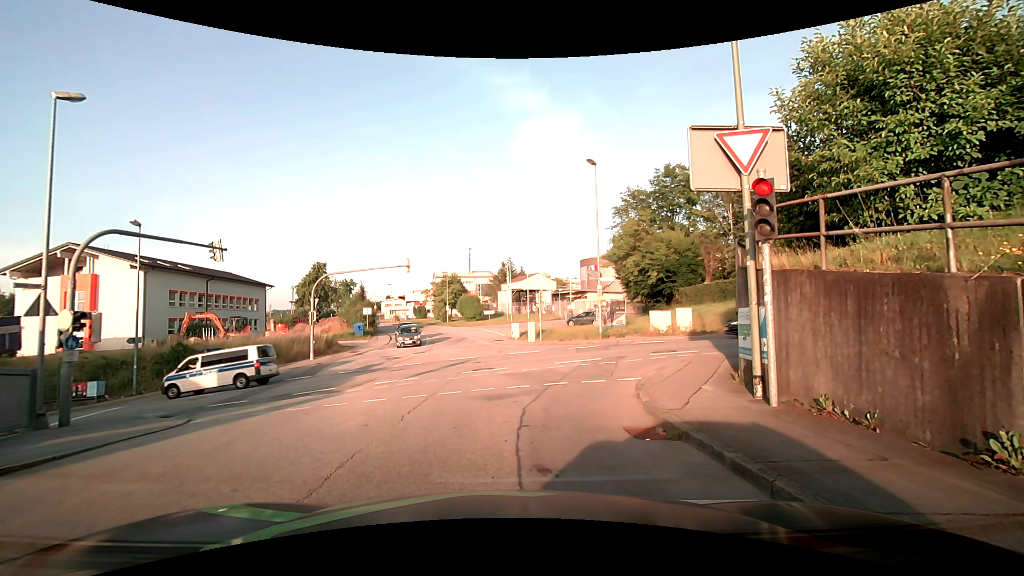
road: residential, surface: asphalt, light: Day
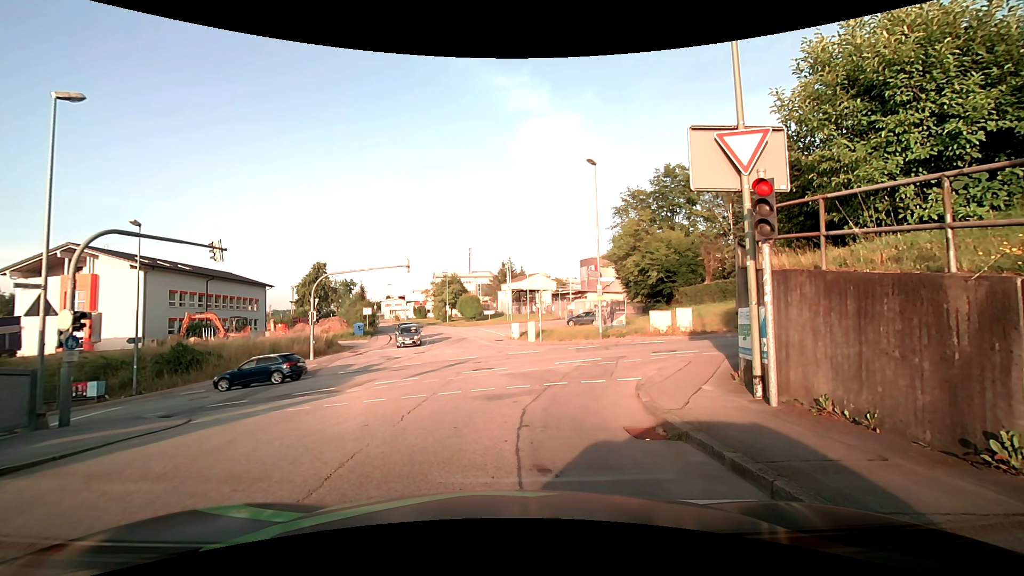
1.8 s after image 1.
(0.0, 0.0) m; 0°
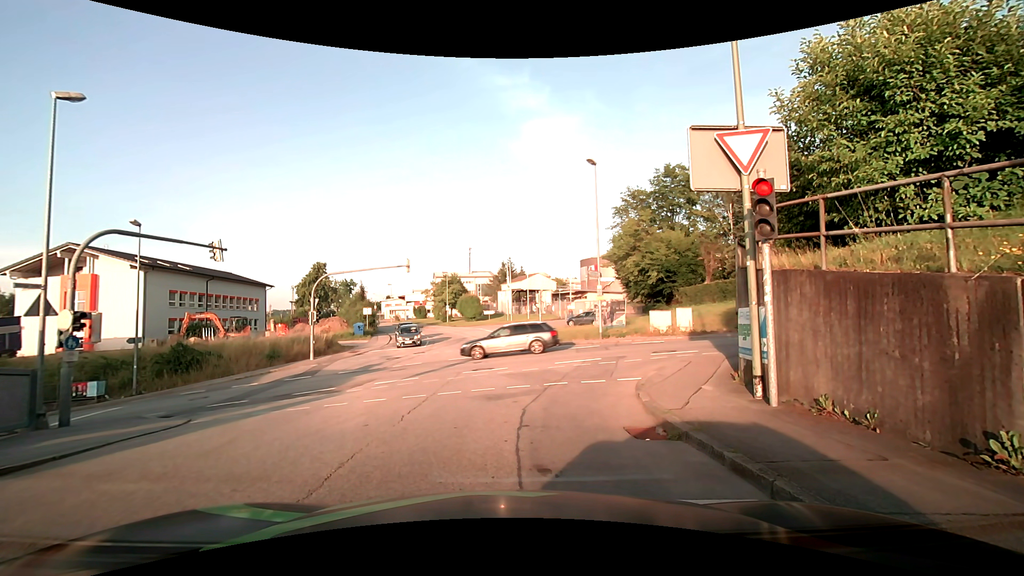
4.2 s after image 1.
(0.0, 0.0) m; 0°
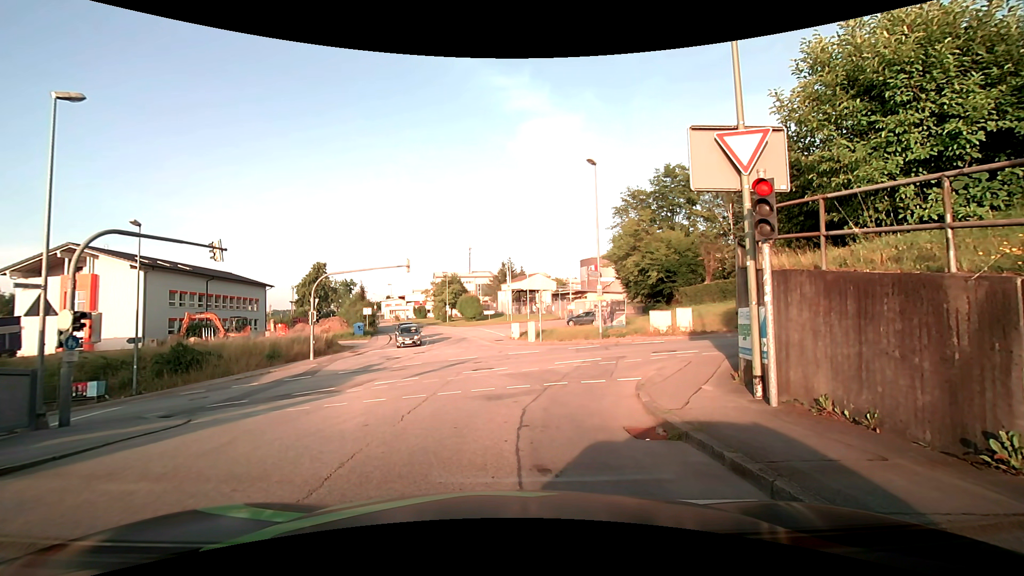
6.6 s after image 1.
(0.0, 0.0) m; 0°
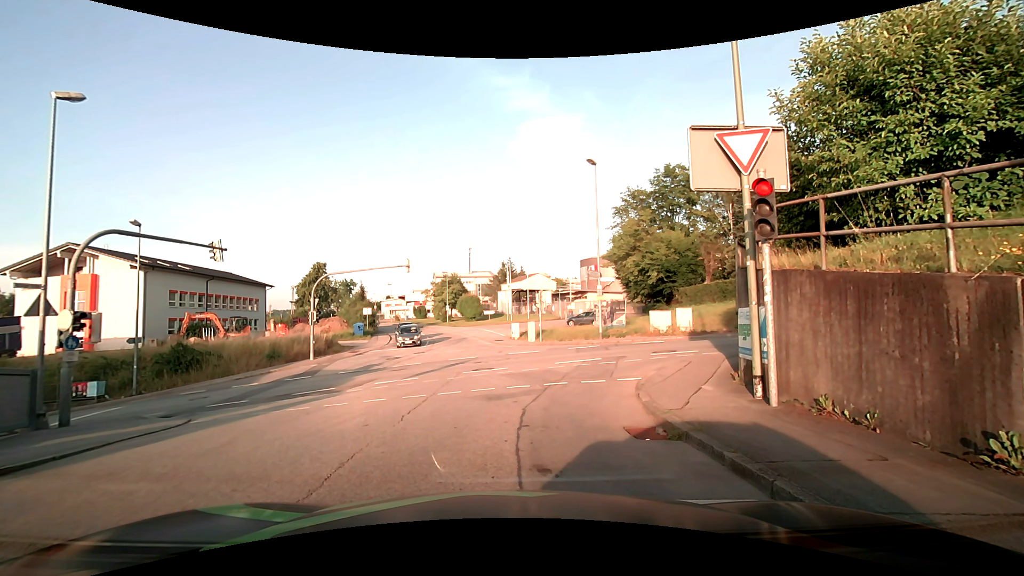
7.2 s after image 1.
(0.0, 0.0) m; 0°
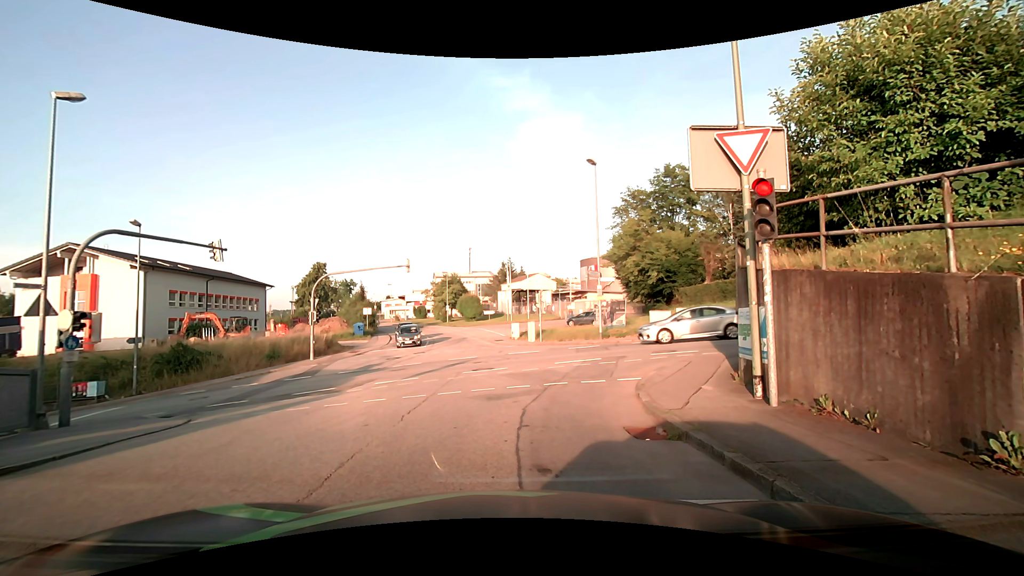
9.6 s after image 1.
(0.0, 0.0) m; 0°
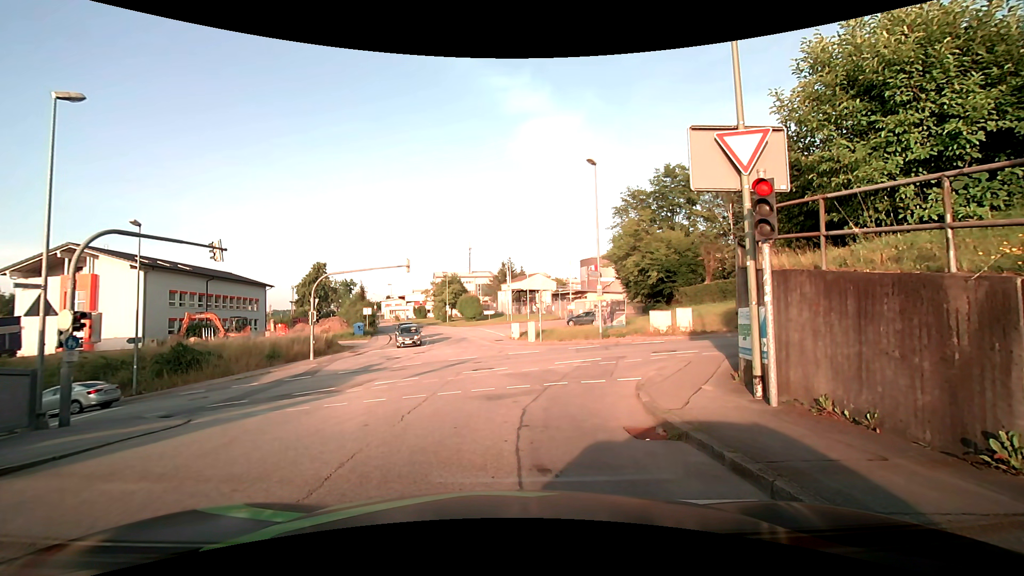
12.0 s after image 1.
(0.0, 0.0) m; 0°
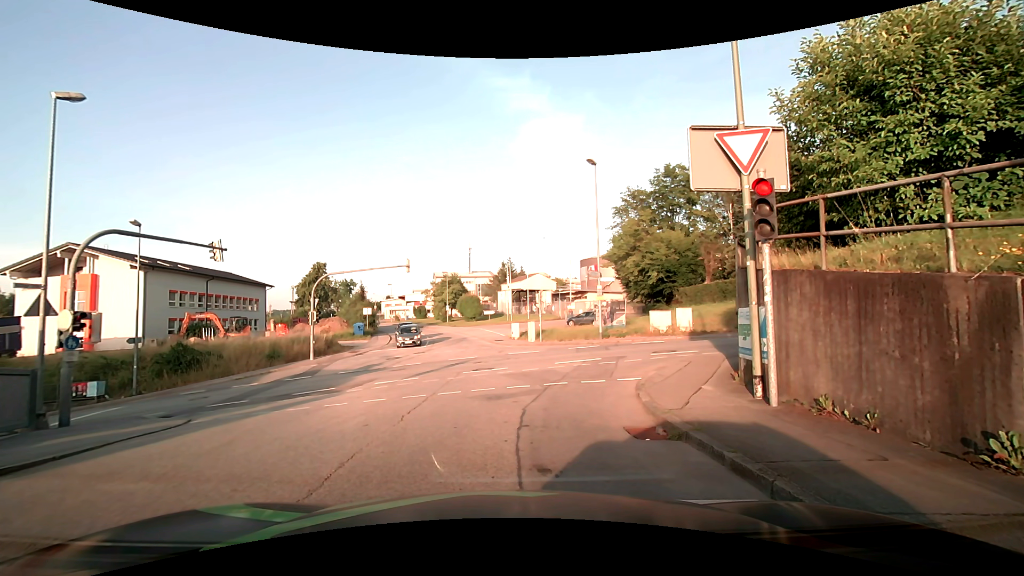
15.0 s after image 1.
(0.0, 0.0) m; 0°
(0, +10) (0, +20) (-1, +30) (-2, +40) (-4, +50) (-6, +60) (-9, +69) (-12, +79) (-16, +88) (-20, +97) m
